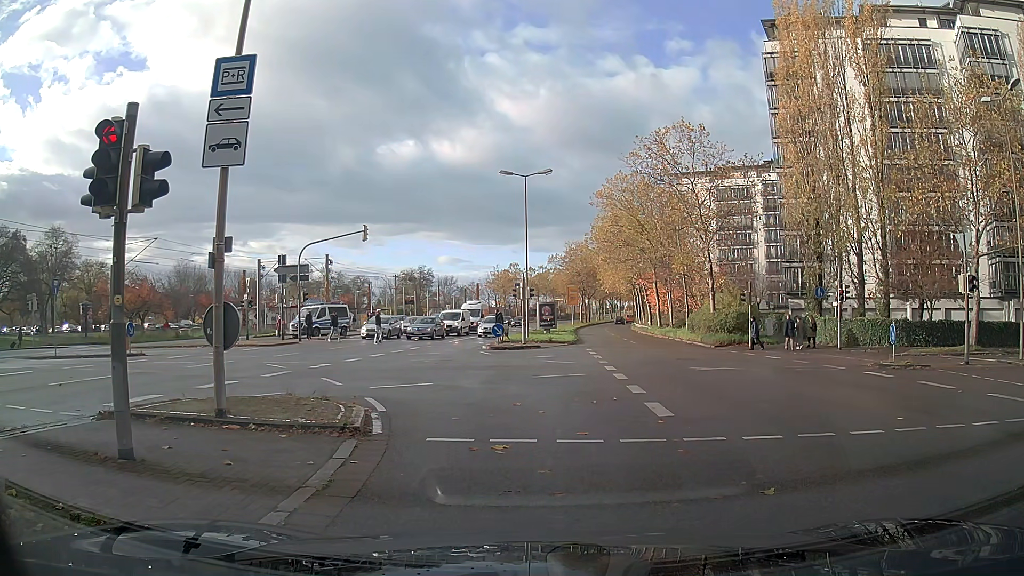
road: secondary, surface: asphalt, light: Day
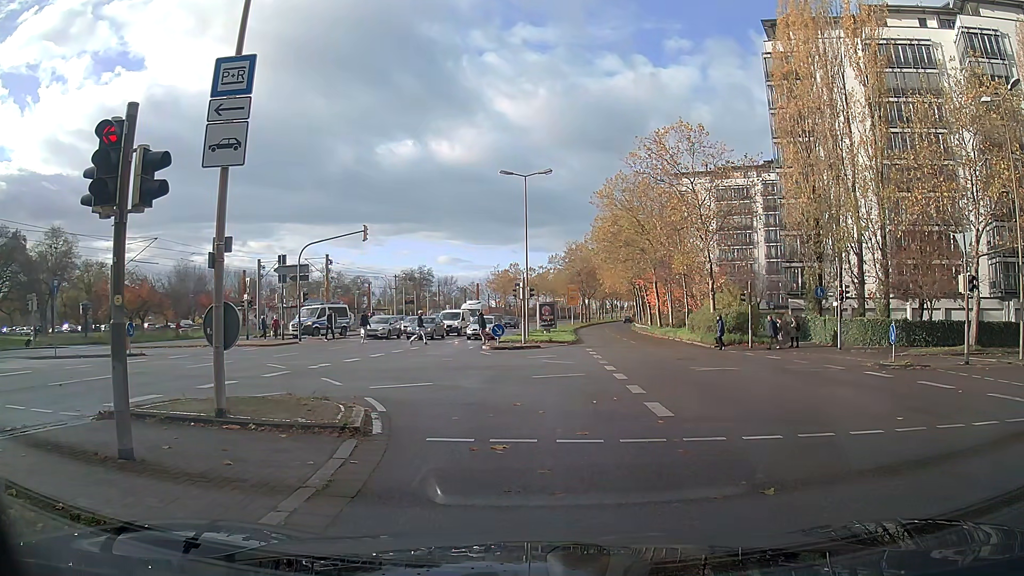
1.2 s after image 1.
(0.0, 0.0) m; 0°
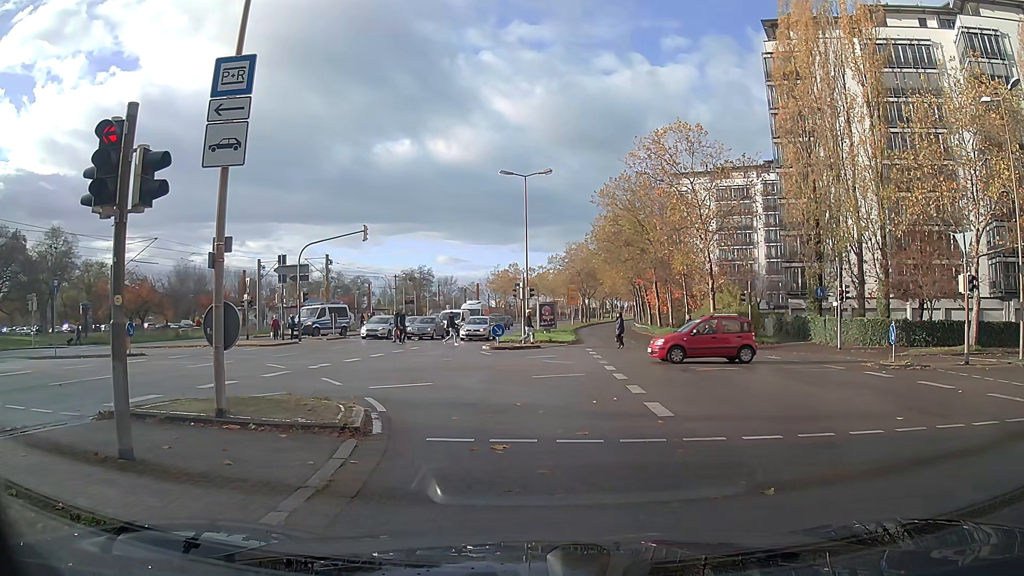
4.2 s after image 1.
(0.0, 0.0) m; 0°
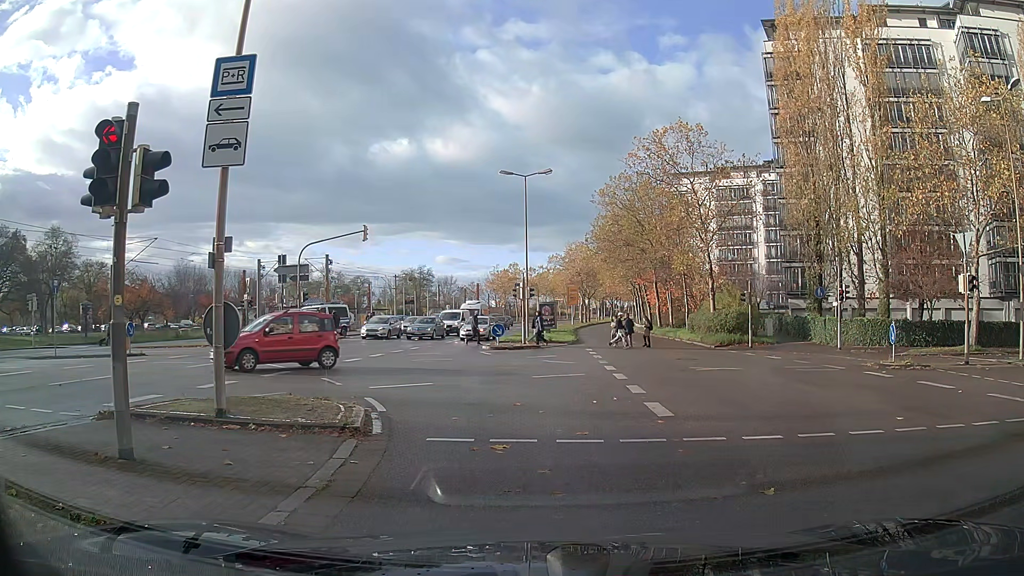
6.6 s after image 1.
(0.0, 0.0) m; 0°
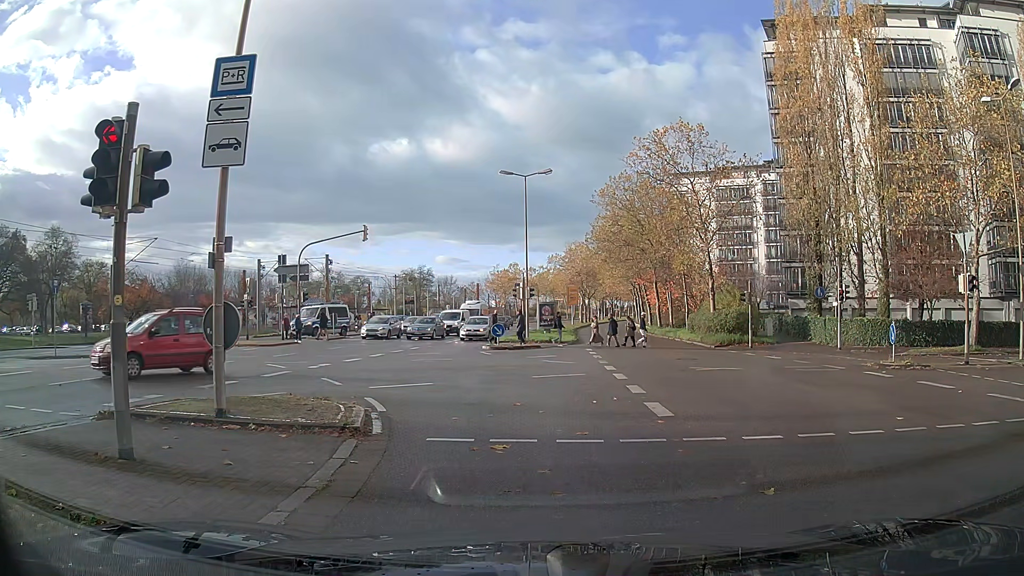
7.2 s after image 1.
(0.0, 0.0) m; 0°
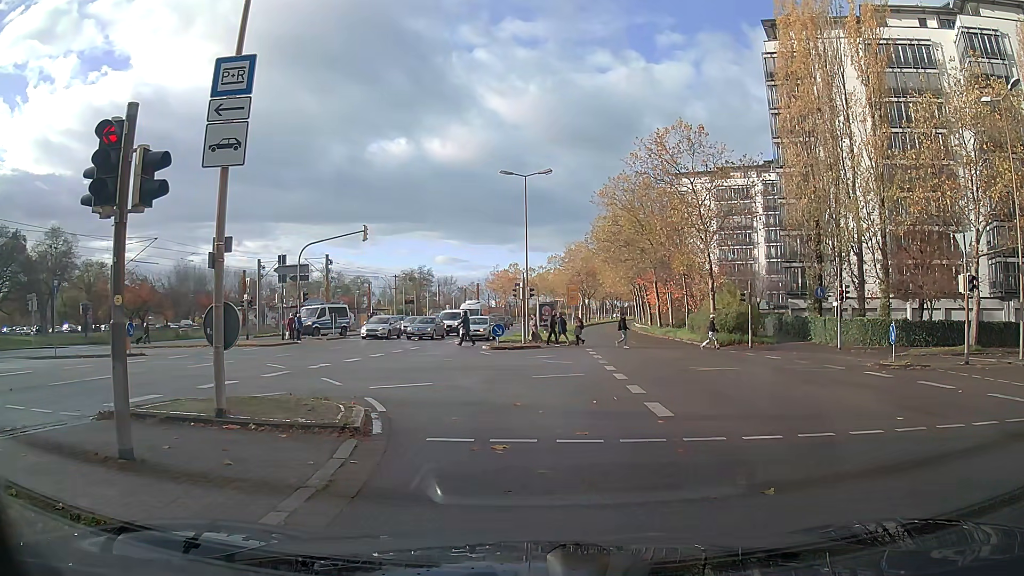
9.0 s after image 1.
(0.0, 0.0) m; 0°
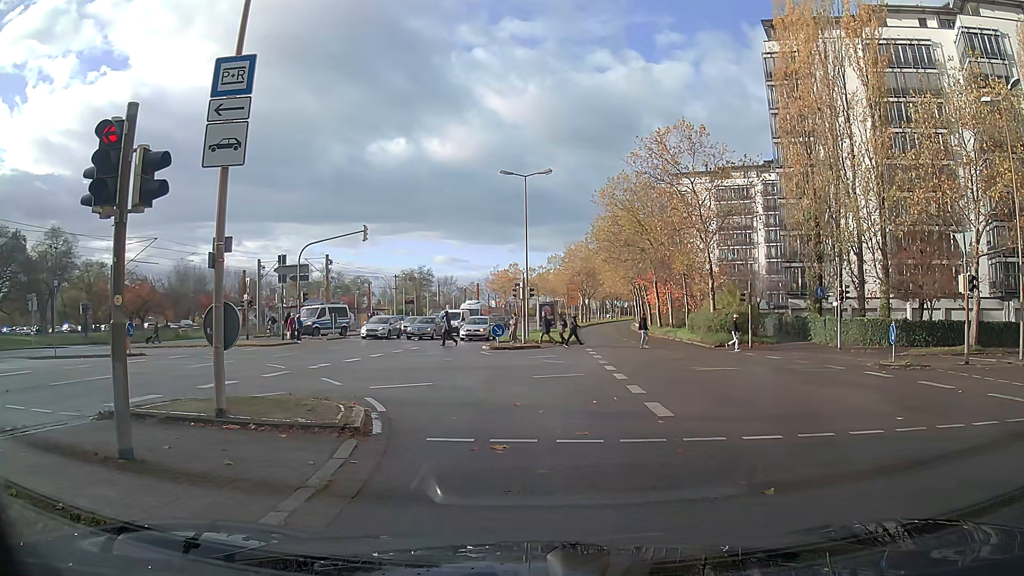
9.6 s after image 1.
(0.0, 0.0) m; 0°
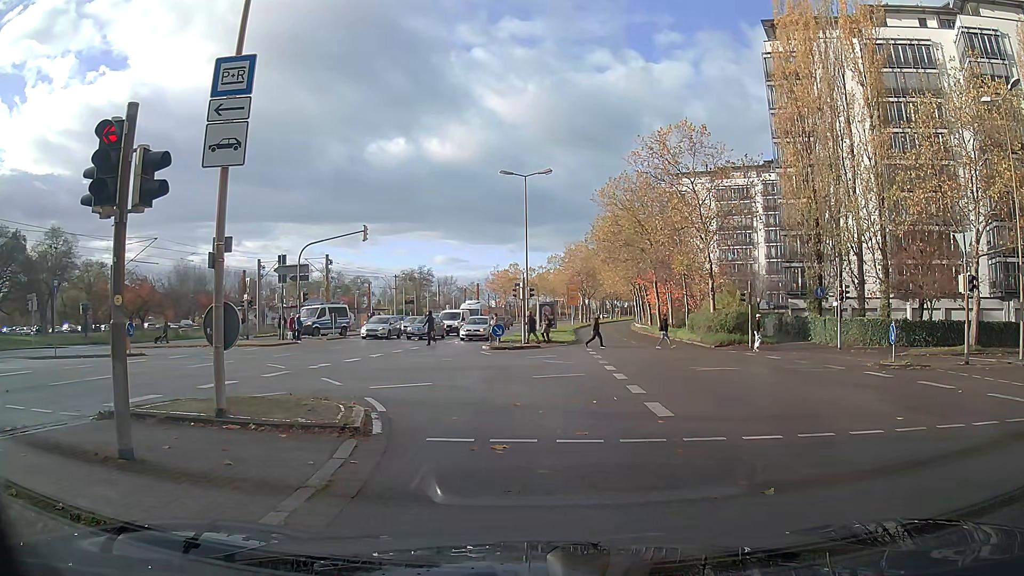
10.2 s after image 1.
(0.0, 0.0) m; 0°
(-1, +10) (-5, +19) (-13, +24) (-23, +26) (-33, +26) (-43, +26) (-53, +26) (-63, +26) (-73, +26) (-83, +26) m
